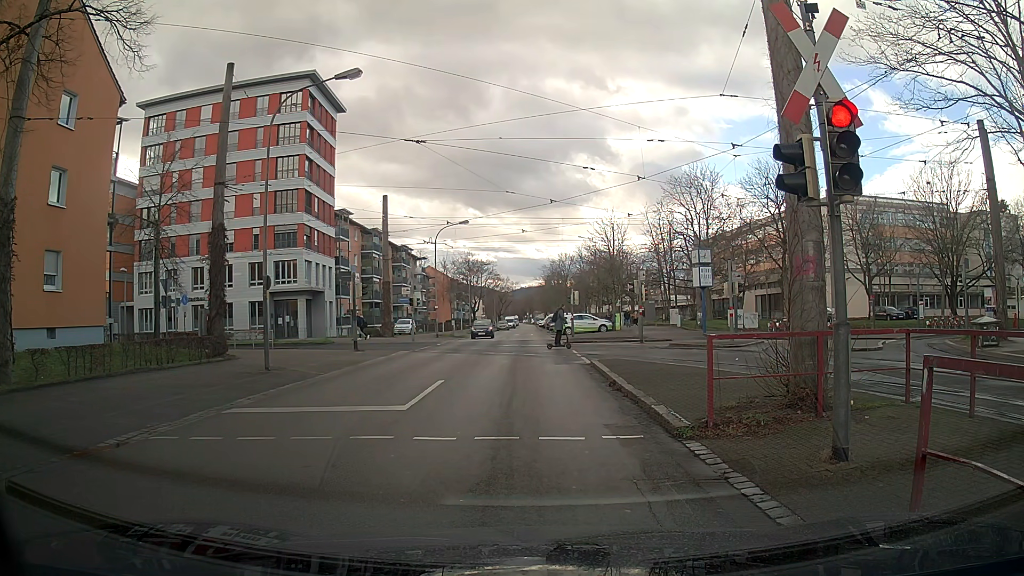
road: residential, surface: asphalt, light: Day
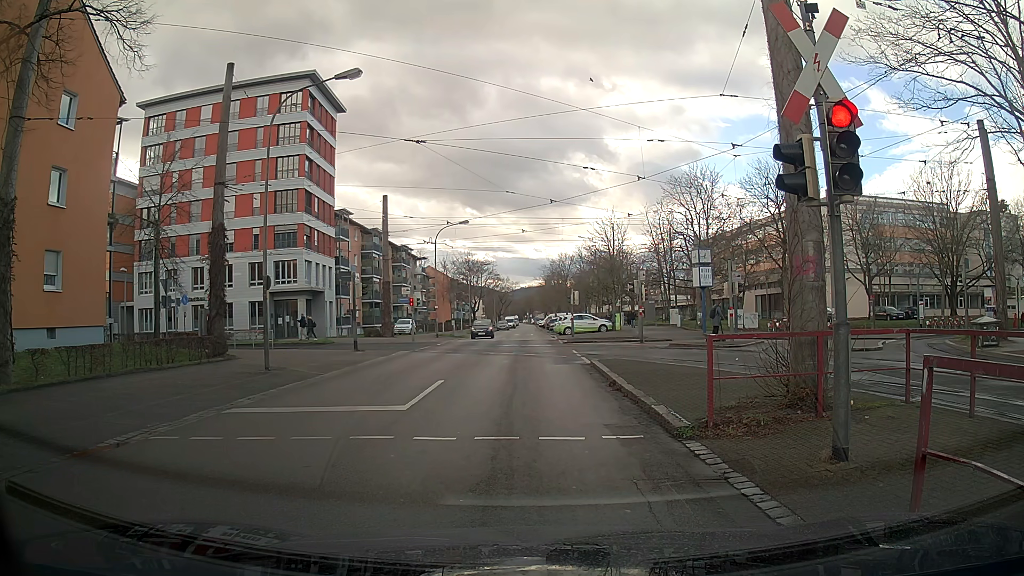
(0.0, 0.0) m; 0°
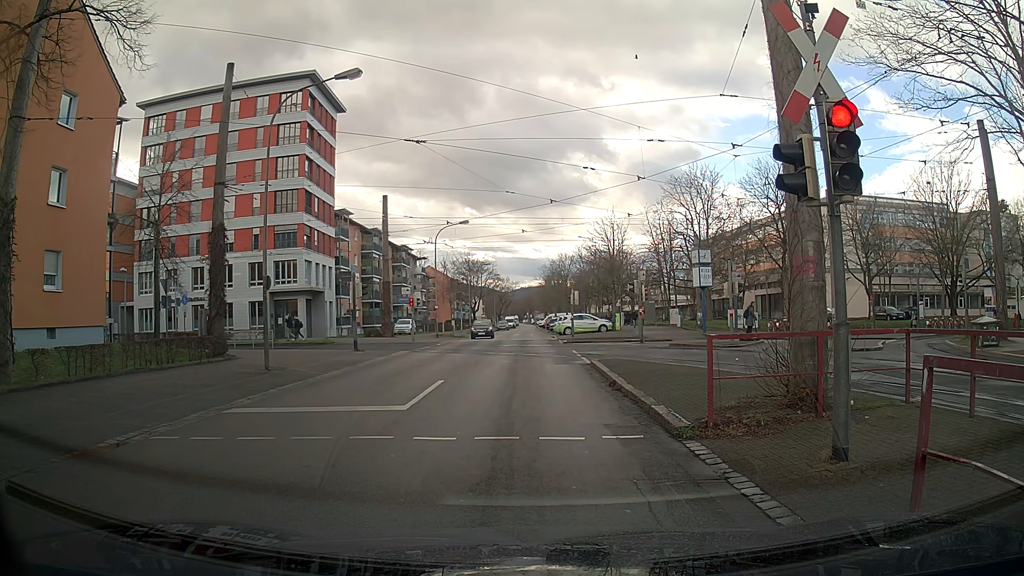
(0.0, 0.0) m; 0°
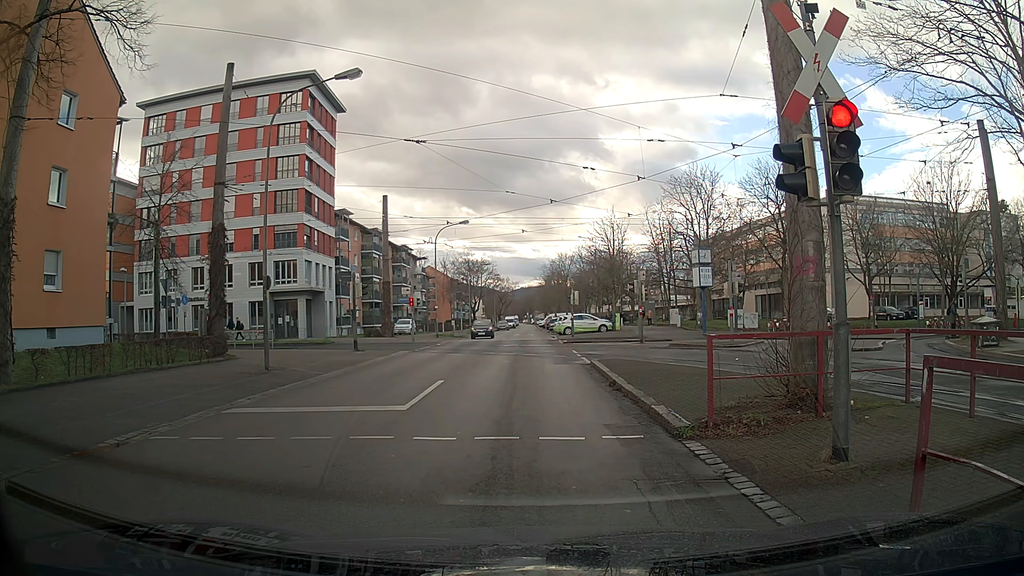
(0.0, 0.0) m; 0°
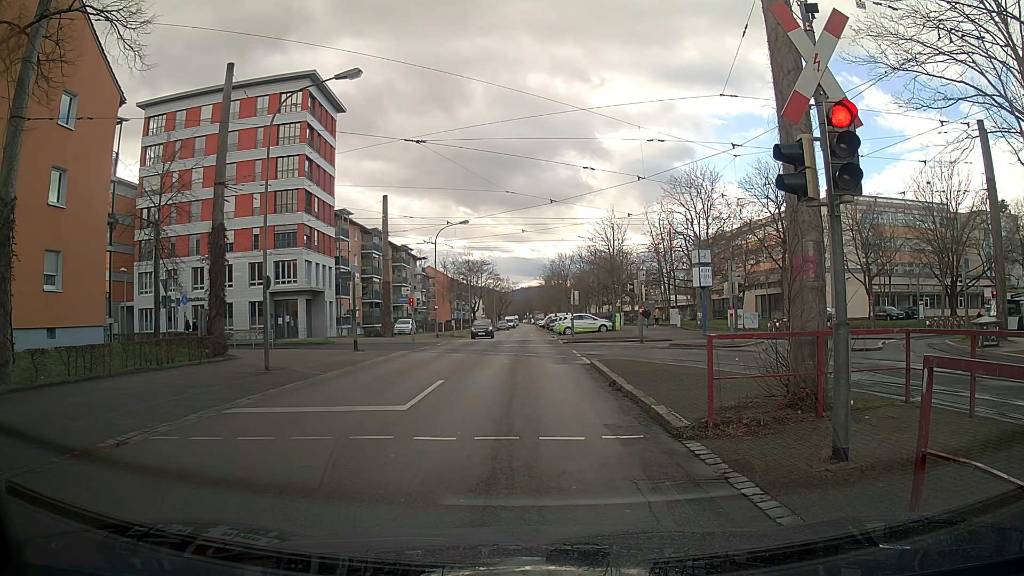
(0.0, 0.0) m; 0°
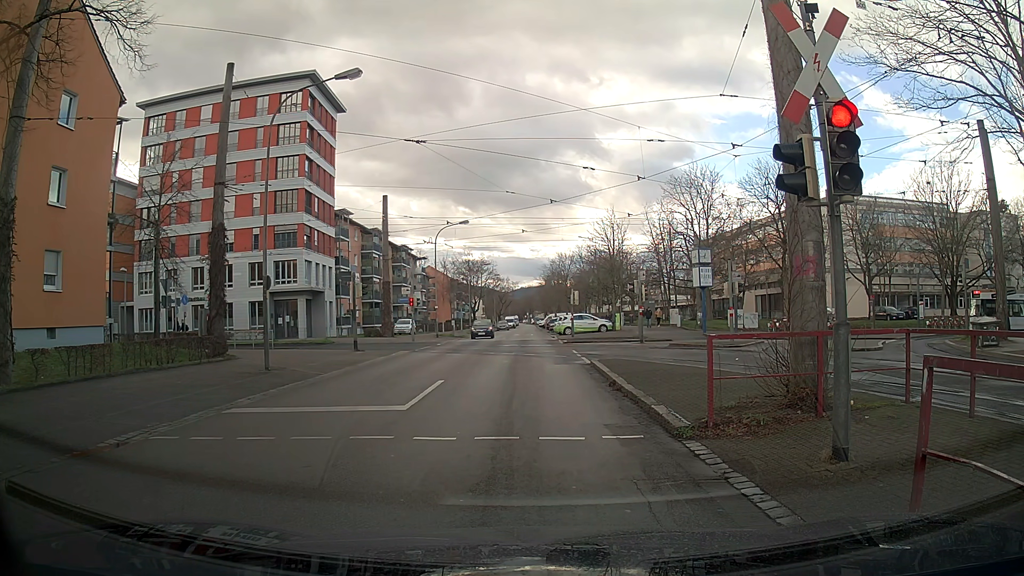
(0.0, 0.0) m; 0°
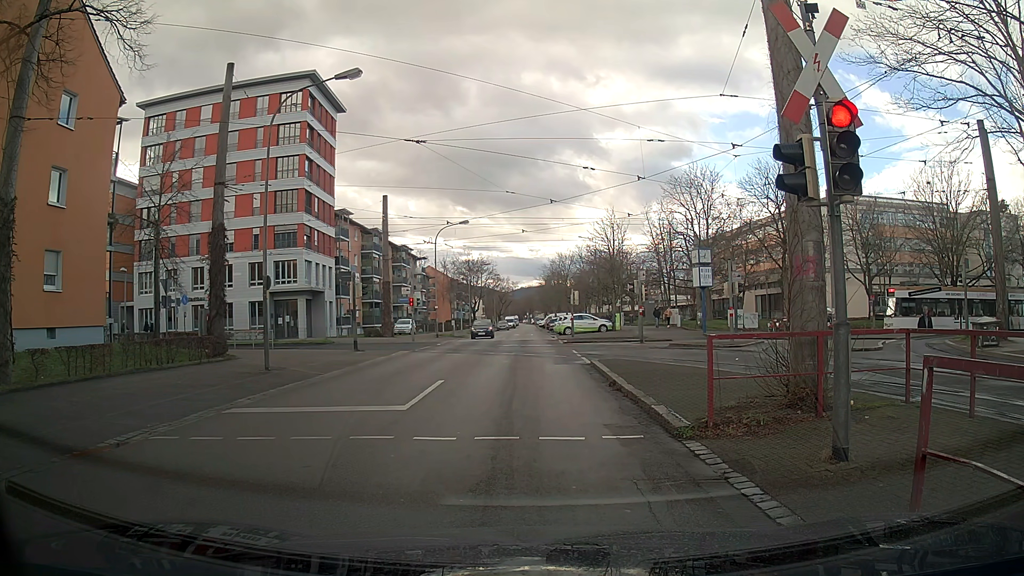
(0.0, 0.0) m; 0°
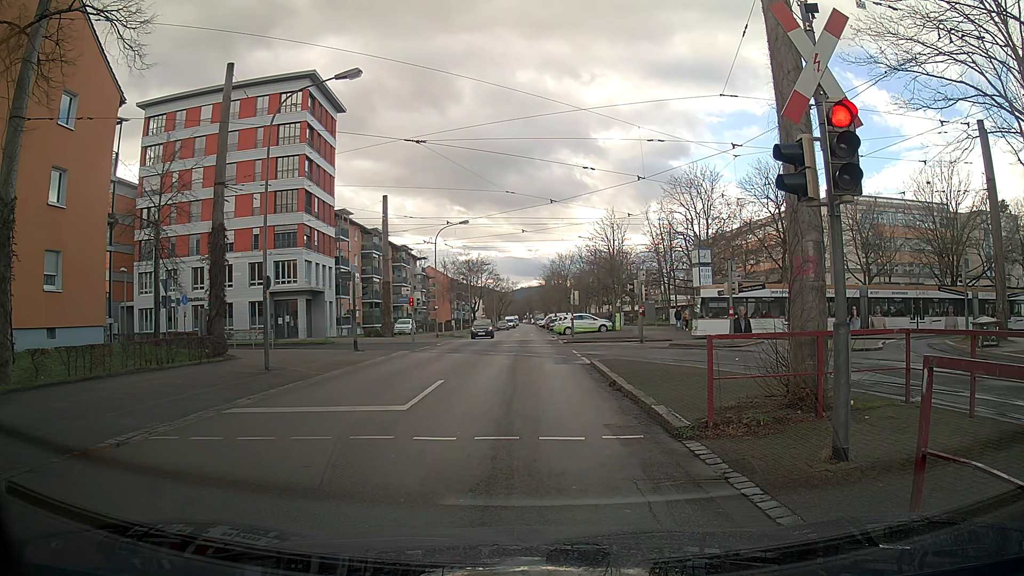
(0.0, 0.0) m; 0°
(0, +10) (0, +20) (-1, +30) (-1, +40) (-1, +50) (-1, +60) (-2, +70) (-2, +80) (-2, +90) (-2, +100) m
